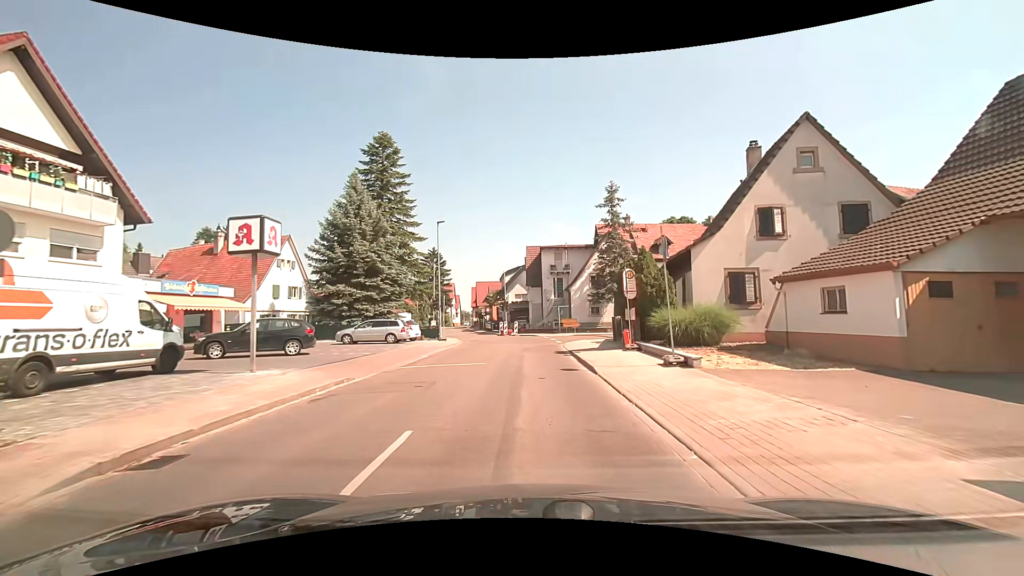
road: secondary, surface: asphalt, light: Day
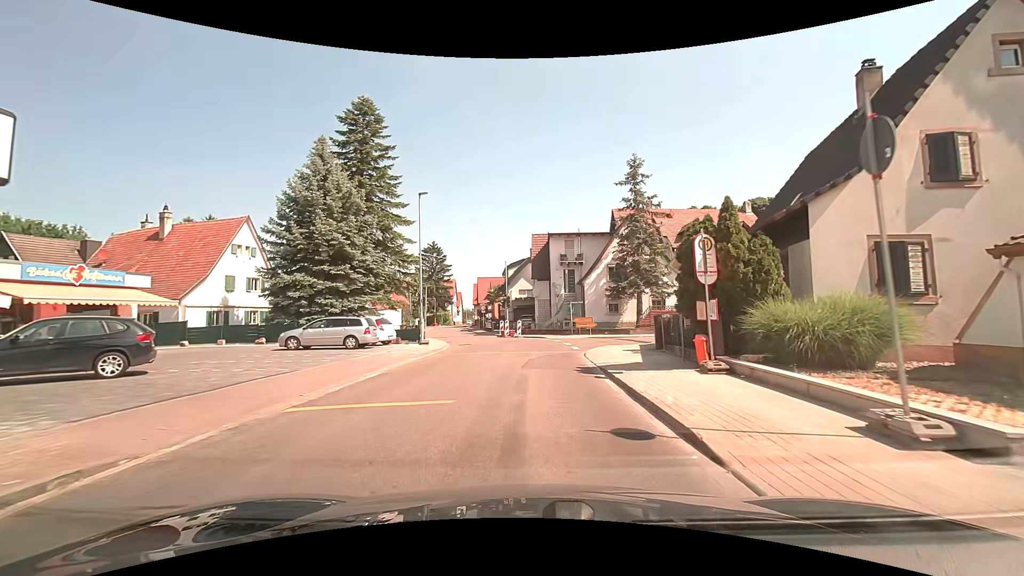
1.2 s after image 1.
(-0.1, +7.5) m; -2°
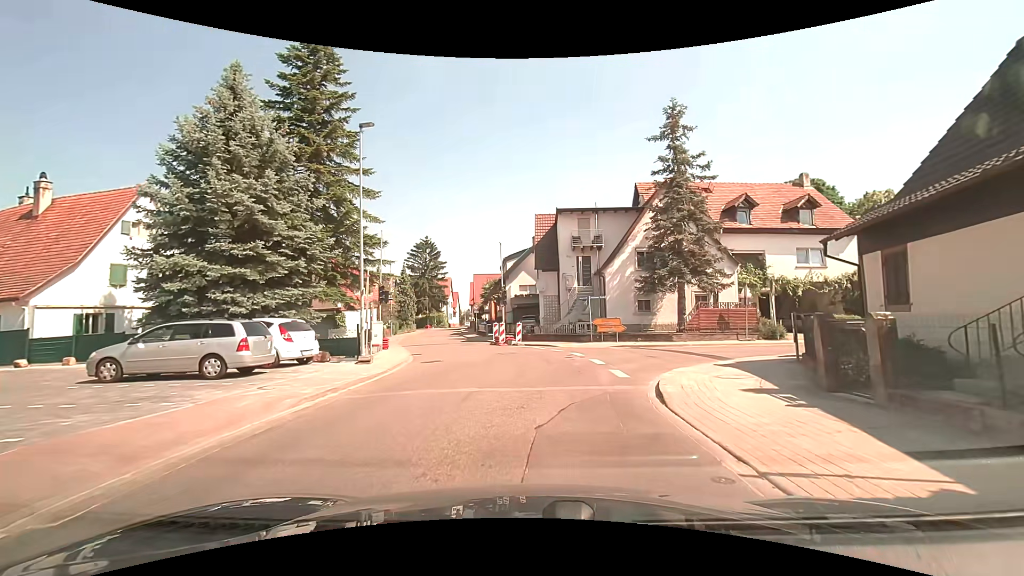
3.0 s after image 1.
(+0.1, +9.8) m; 0°
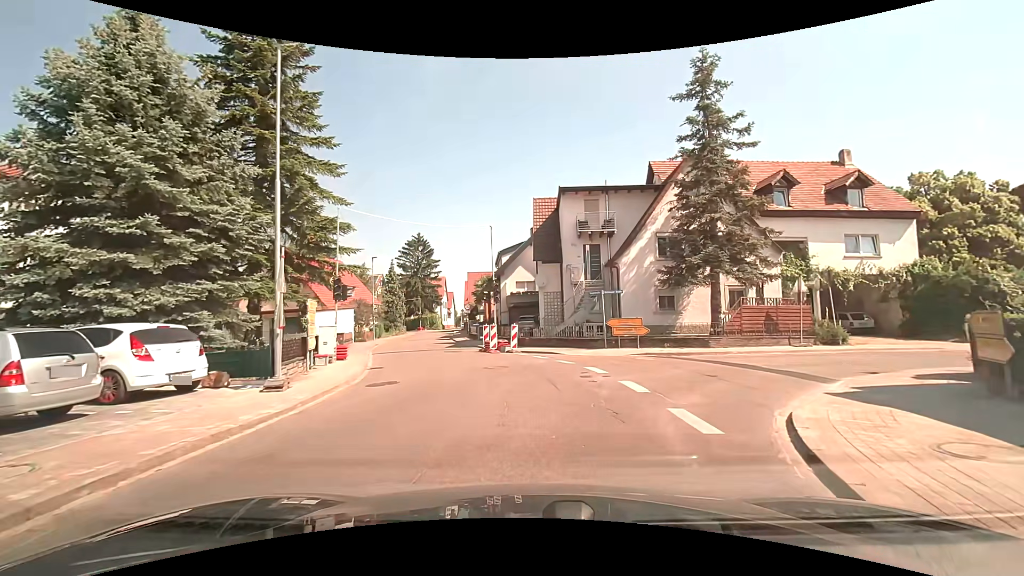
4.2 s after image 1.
(+0.1, +5.5) m; +2°
(-1, +10) (-3, +20) (-6, +29) (-8, +39) (-10, +49) (-12, +59) (-13, +69) (-15, +78) (-19, +88) (-26, +94) m
